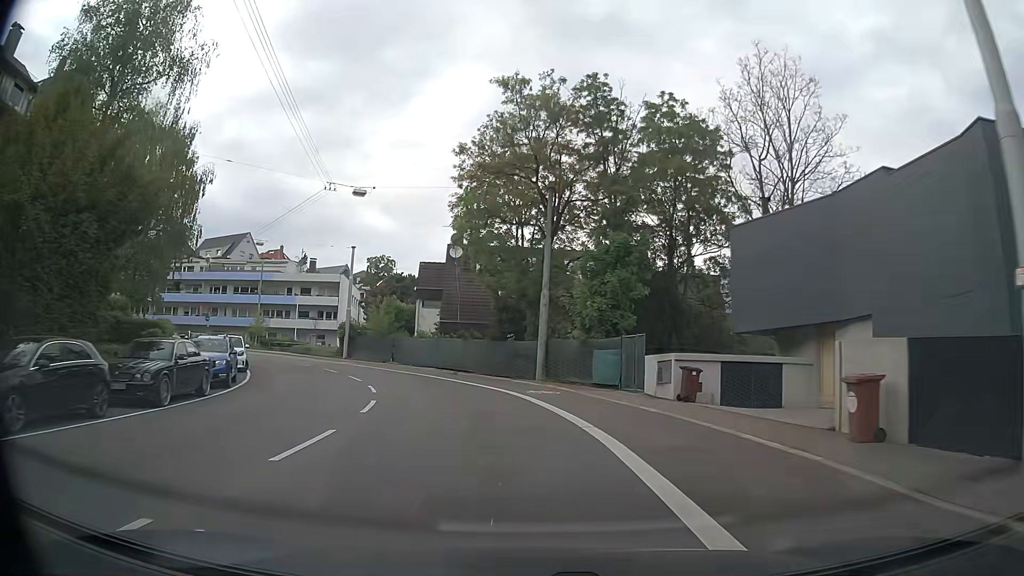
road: secondary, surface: asphalt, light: Day
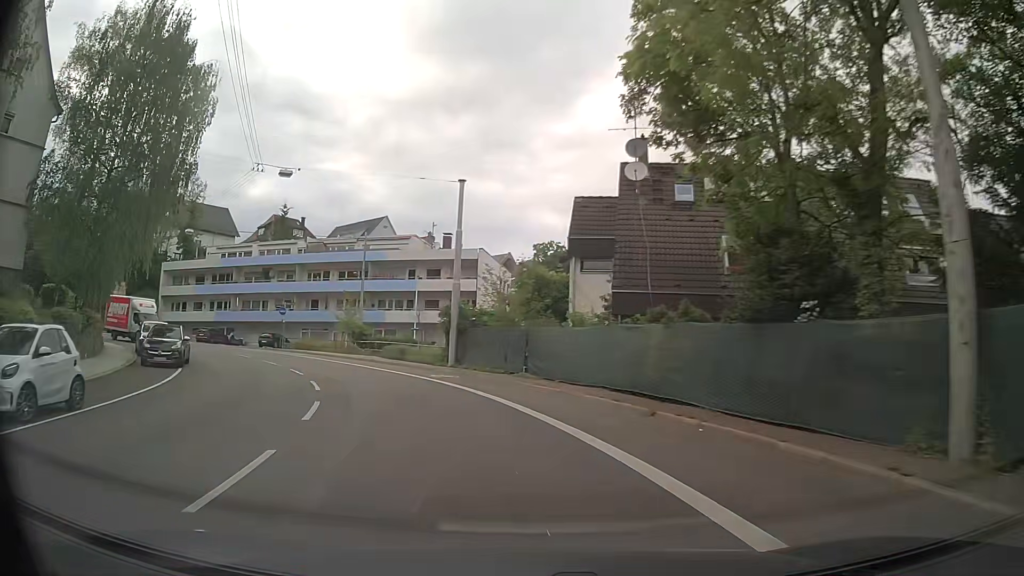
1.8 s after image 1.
(-1.9, +21.5) m; -14°
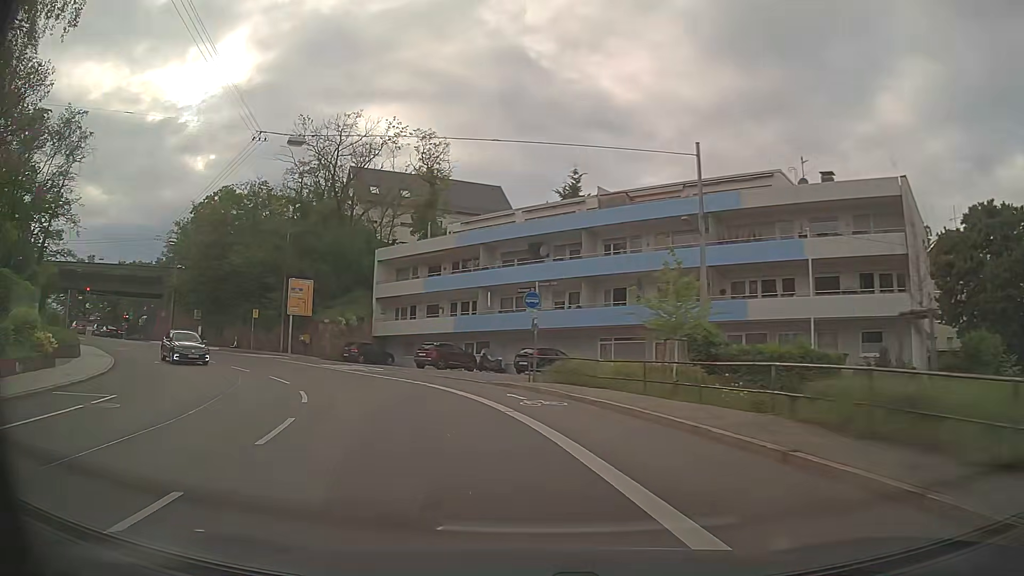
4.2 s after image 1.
(-6.5, +26.8) m; -28°
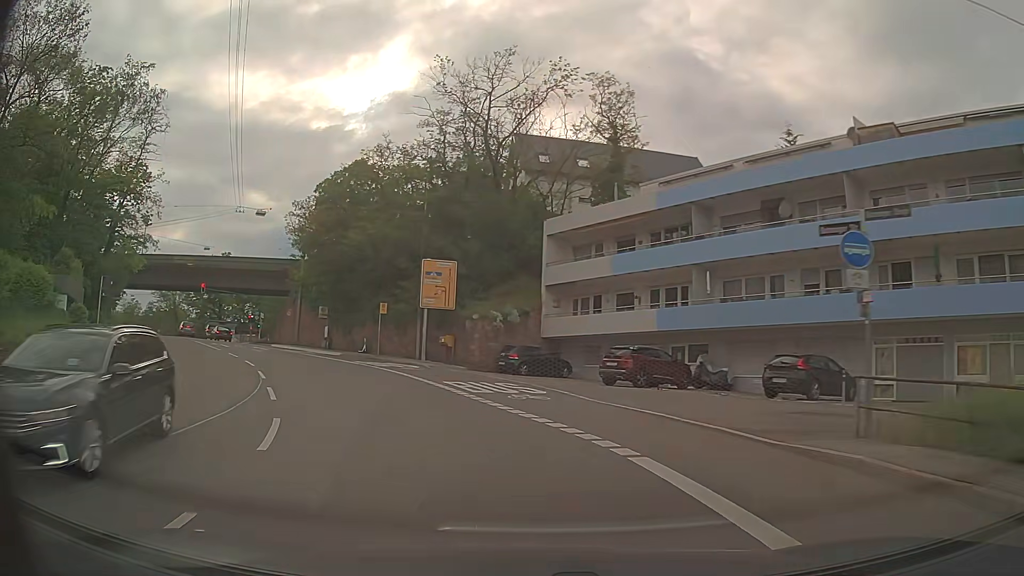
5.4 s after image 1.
(-2.1, +13.4) m; -17°
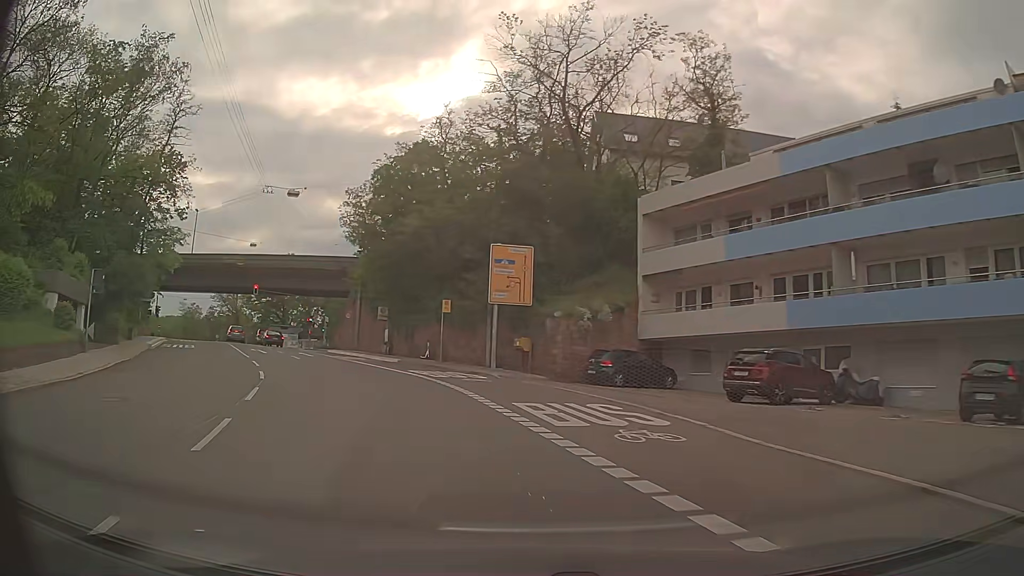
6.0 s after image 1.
(-0.4, +6.7) m; -6°
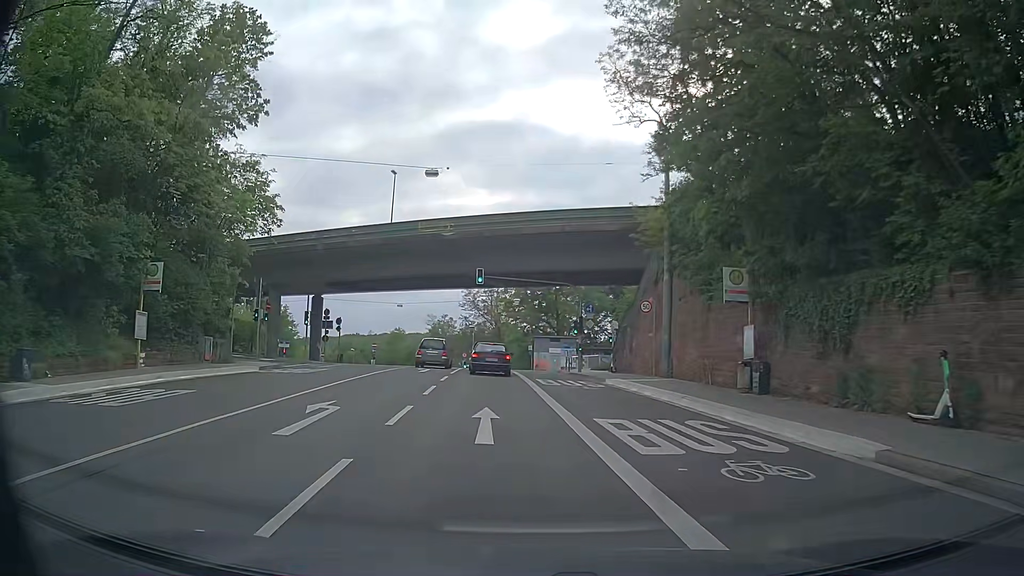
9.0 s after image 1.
(-7.6, +29.0) m; -27°
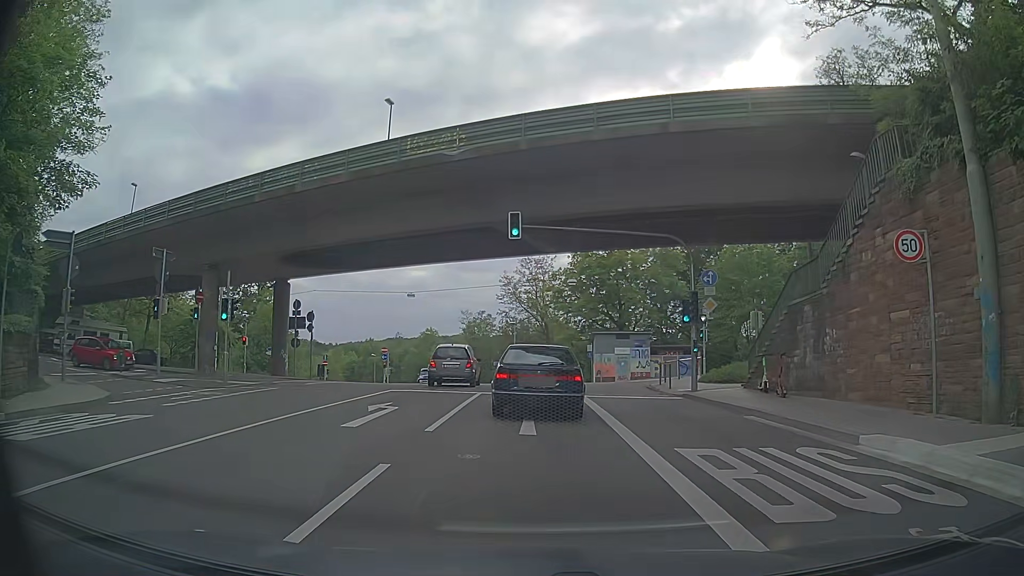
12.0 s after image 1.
(-0.9, +17.7) m; -5°
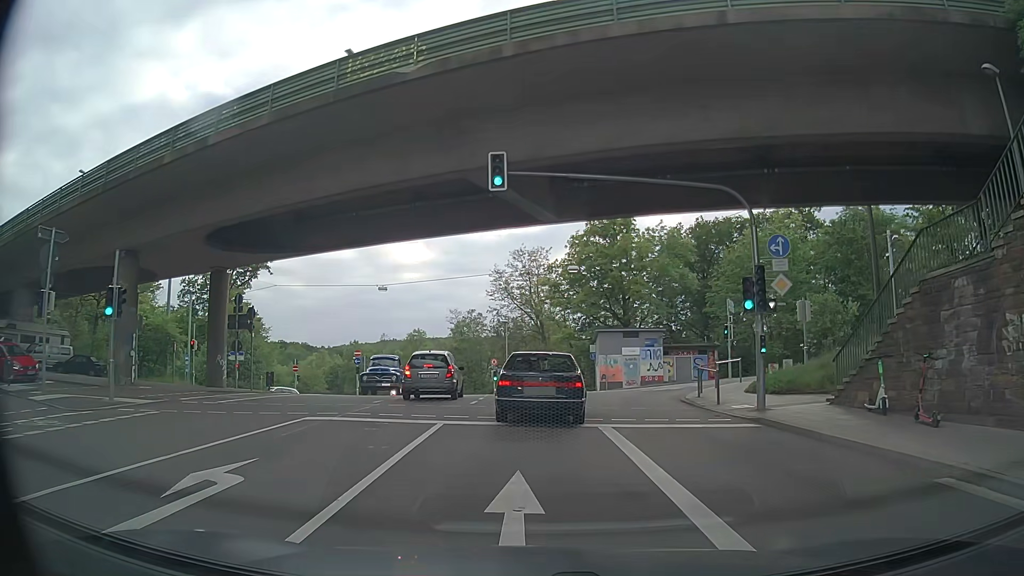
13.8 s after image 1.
(+0.2, +7.8) m; +2°
(0, +10) (0, +20) (0, +30) (-1, +40) (-2, +50) (-6, +59) (-10, +68) (-16, +76) (-23, +84) (-30, +91) m
